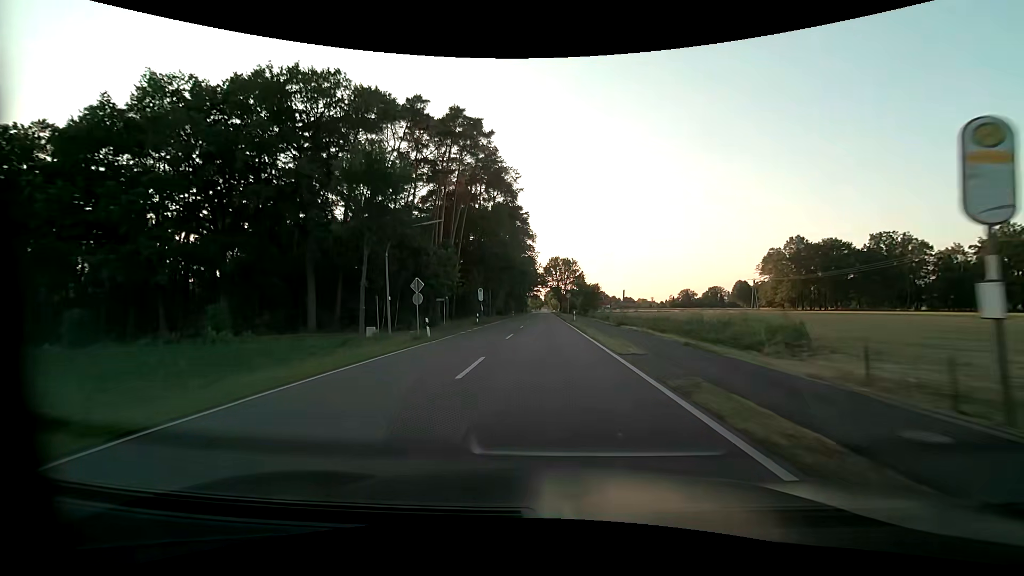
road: tertiary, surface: asphalt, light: Day
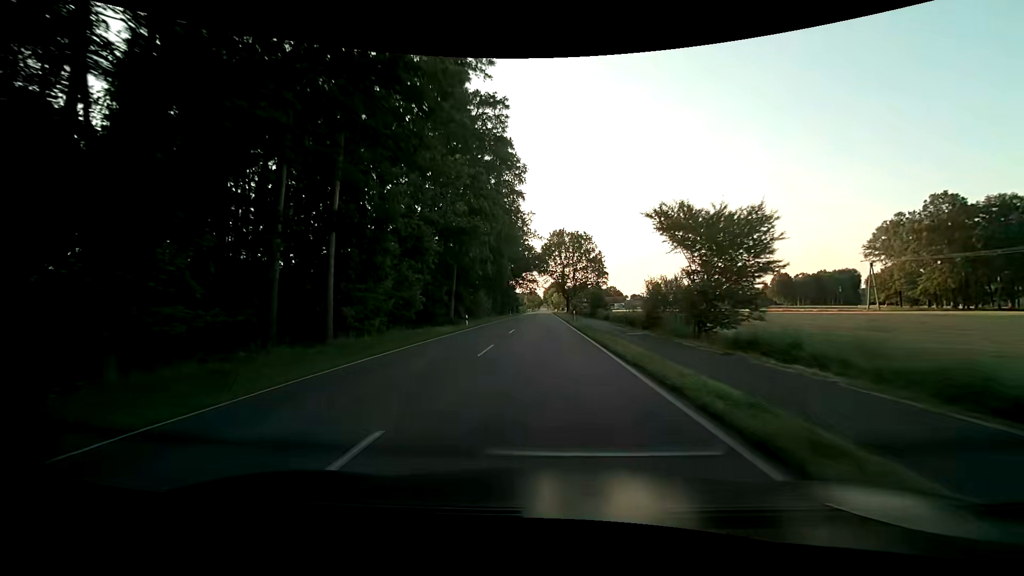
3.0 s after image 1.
(-0.1, +56.7) m; 0°
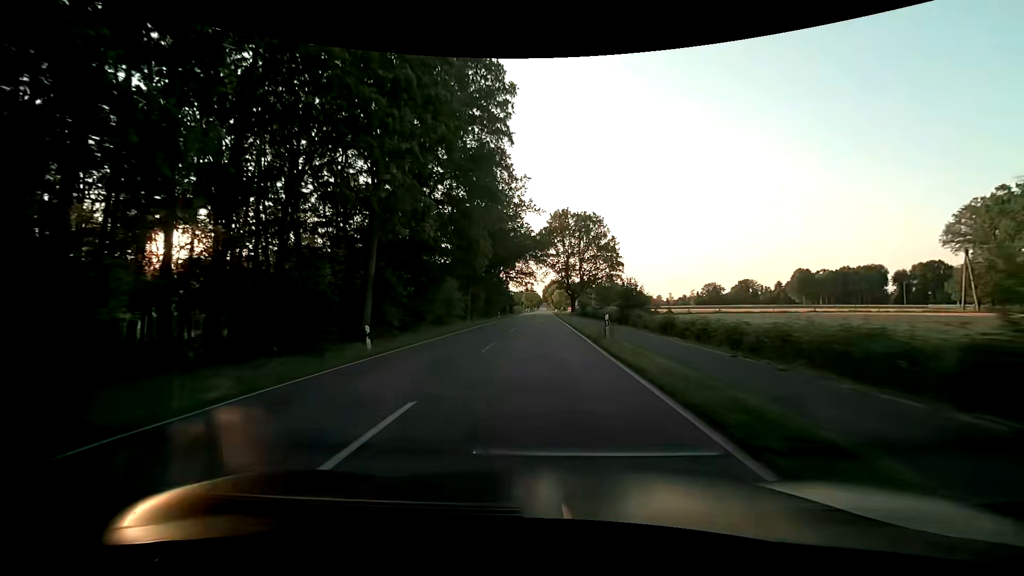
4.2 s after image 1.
(-0.1, +22.6) m; 0°
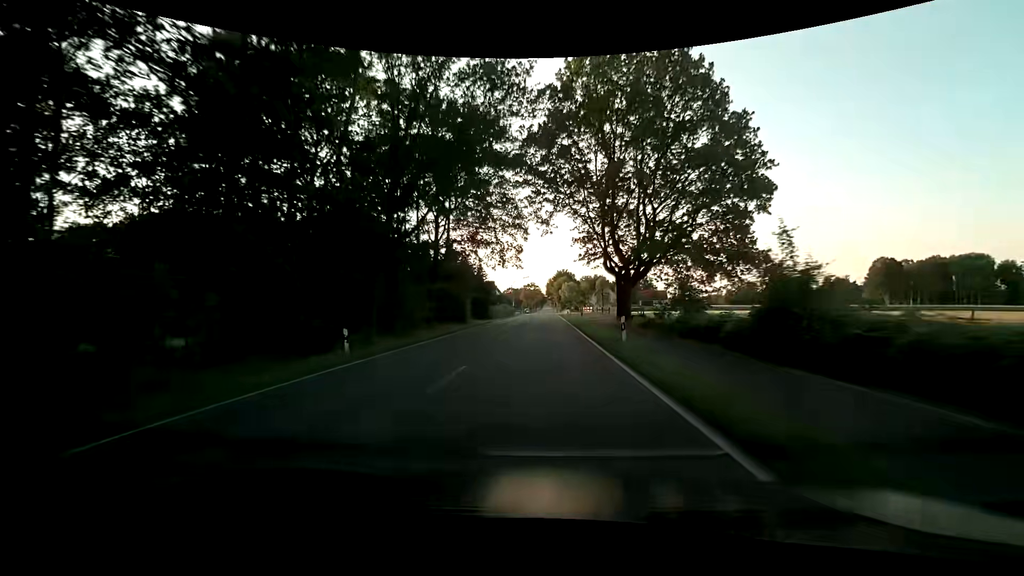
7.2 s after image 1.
(-0.5, +56.6) m; -1°
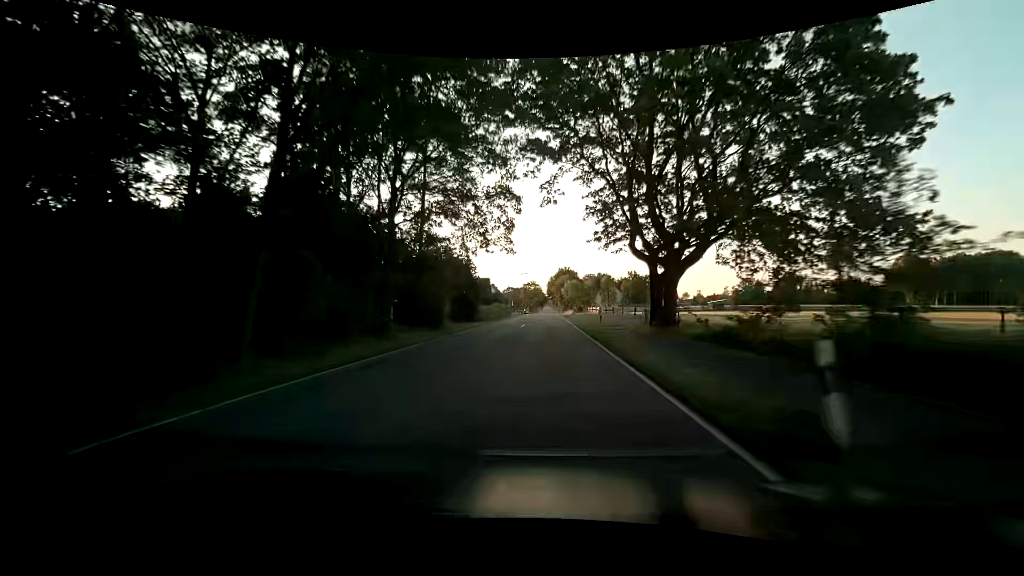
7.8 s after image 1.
(0.0, +11.3) m; 0°
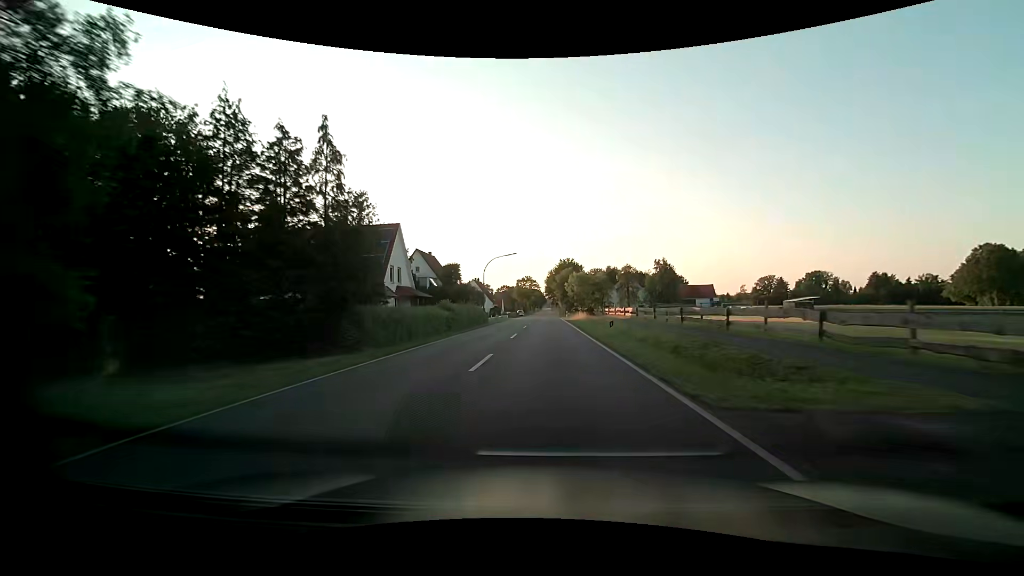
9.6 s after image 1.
(0.0, +34.0) m; 0°
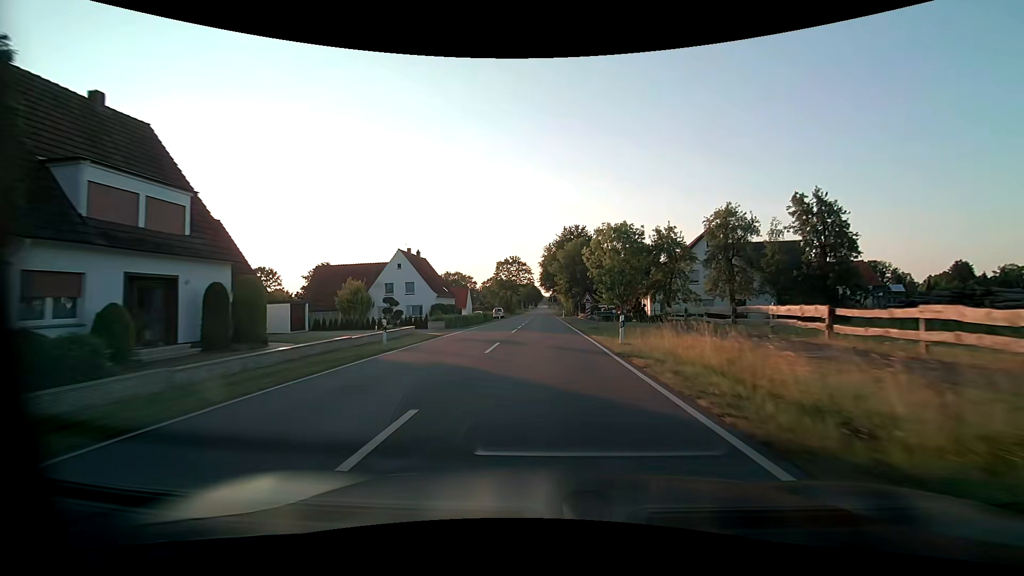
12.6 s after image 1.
(+0.1, +56.7) m; 0°
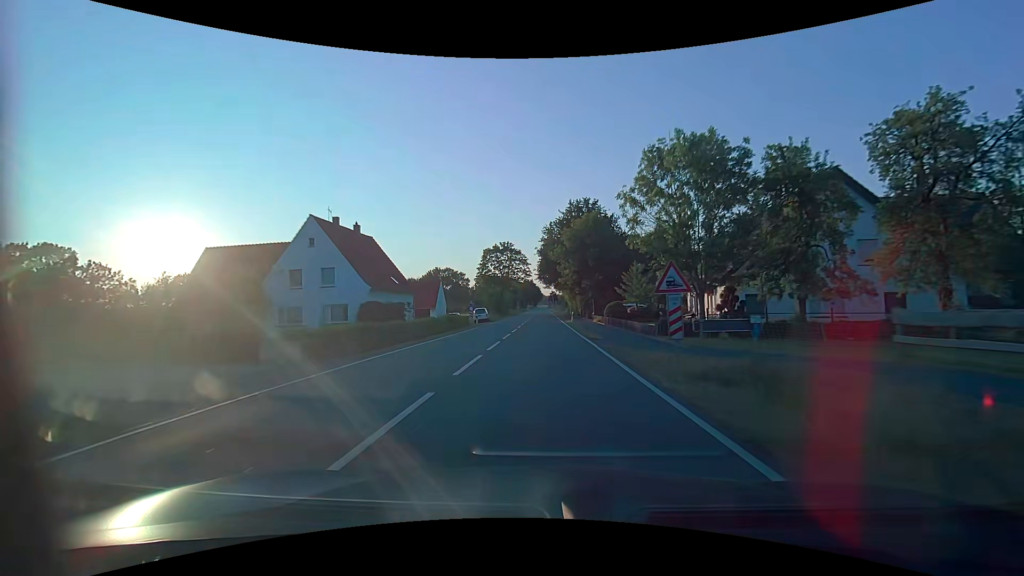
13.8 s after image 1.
(0.0, +22.7) m; 0°
(0, +10) (0, +20) (0, +30) (0, +40) (0, +50) (0, +60) (0, +70) (0, +80) (0, +90) (-1, +100) m
